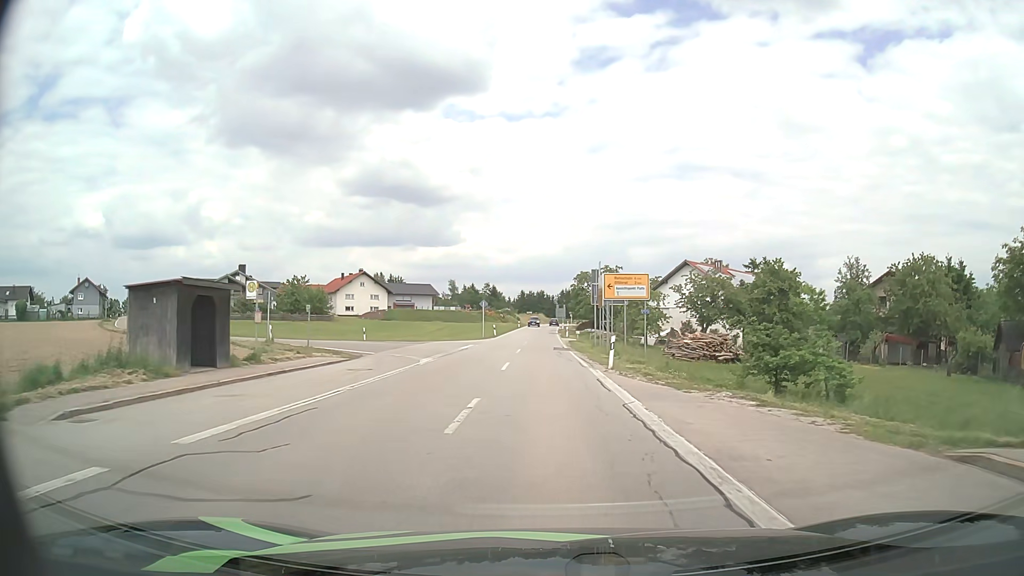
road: secondary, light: Day
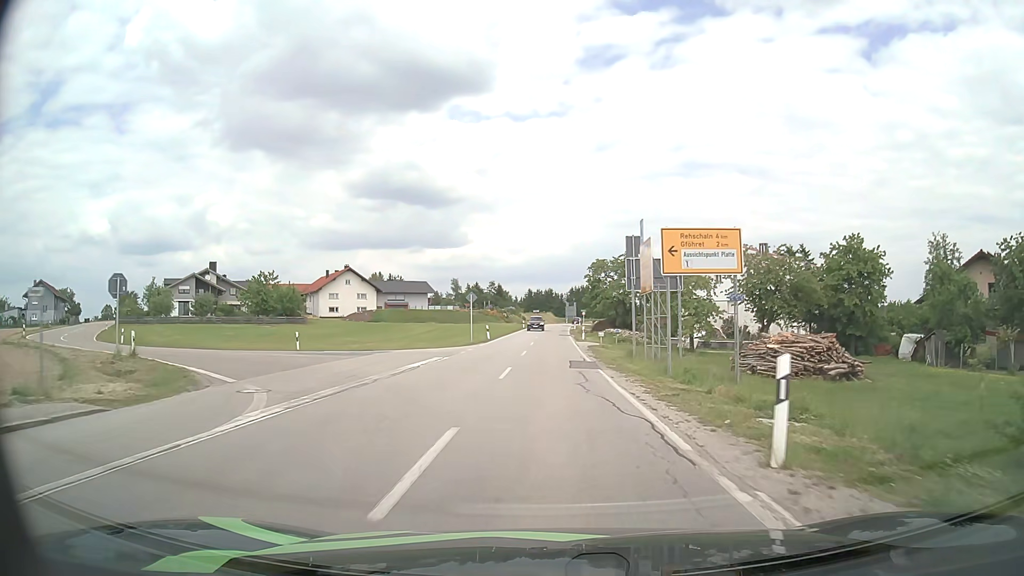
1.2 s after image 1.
(-0.1, +15.6) m; -1°
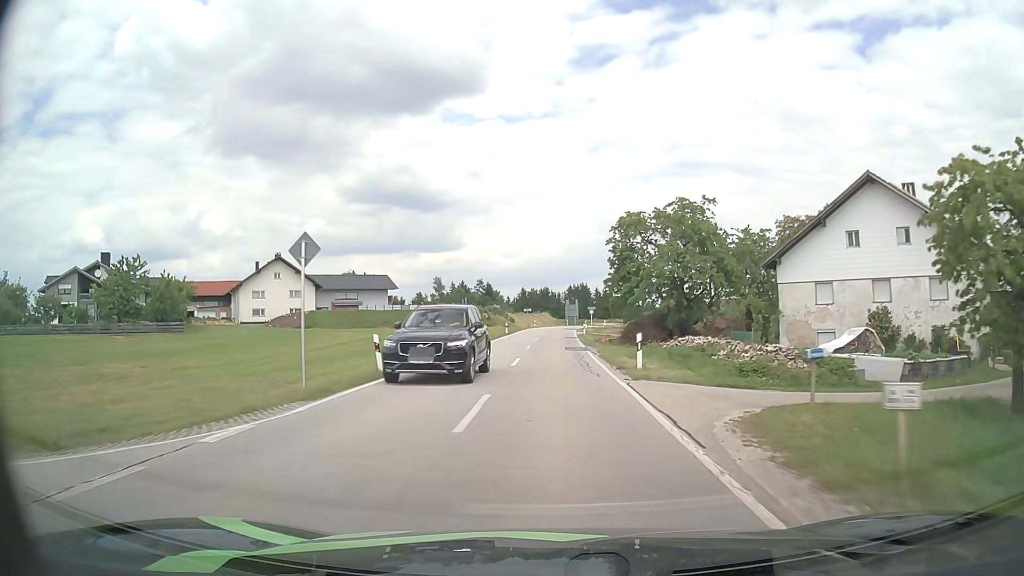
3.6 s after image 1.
(0.0, +31.7) m; 0°
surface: asphalt
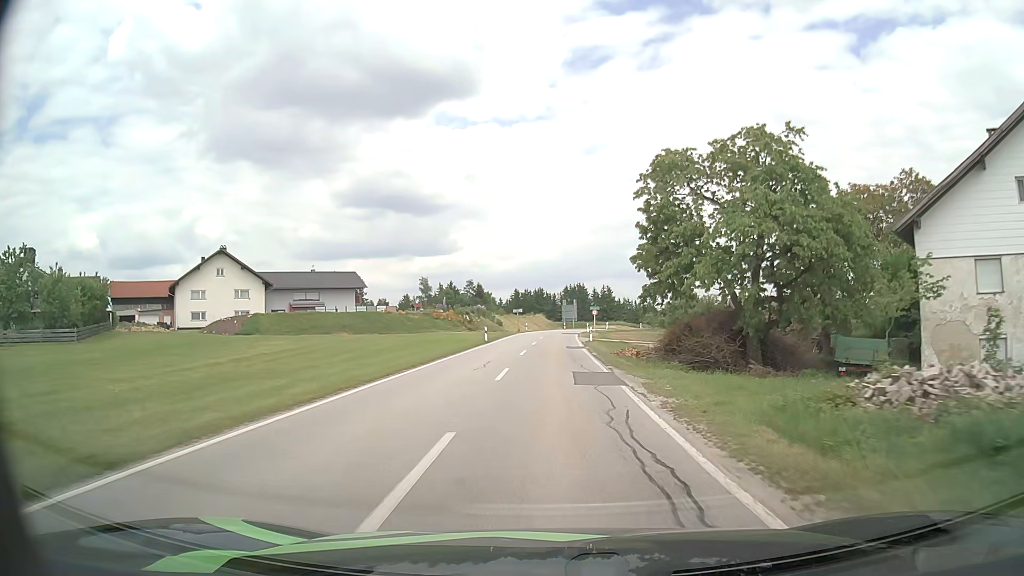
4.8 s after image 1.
(+0.1, +15.9) m; 0°
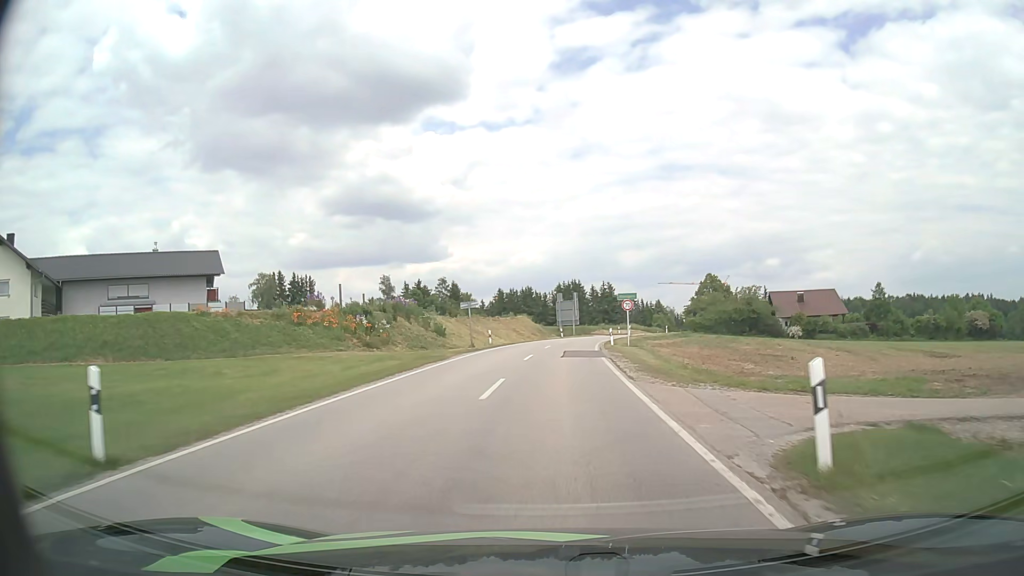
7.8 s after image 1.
(+0.4, +39.7) m; +1°
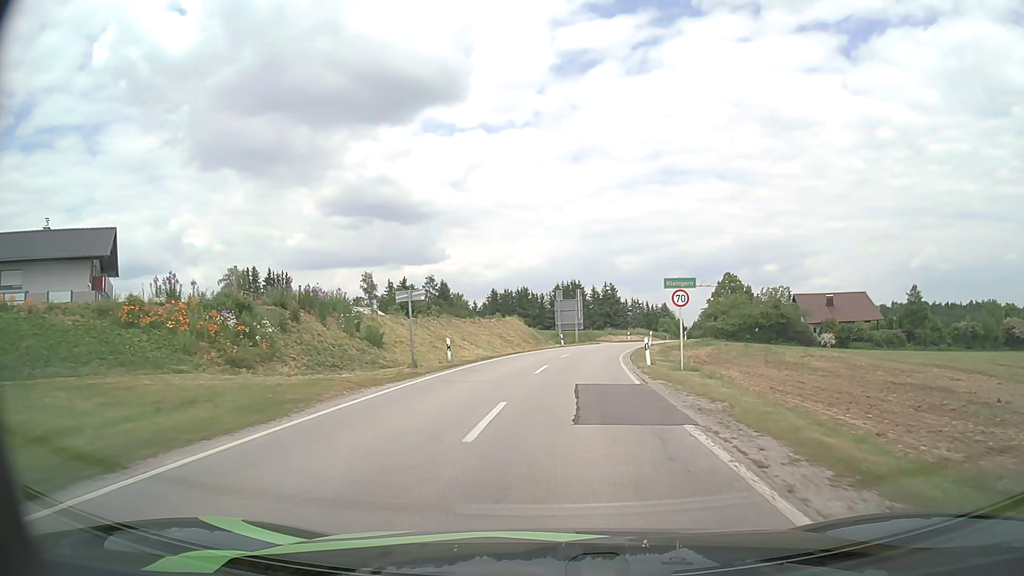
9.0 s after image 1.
(+0.1, +15.8) m; 0°
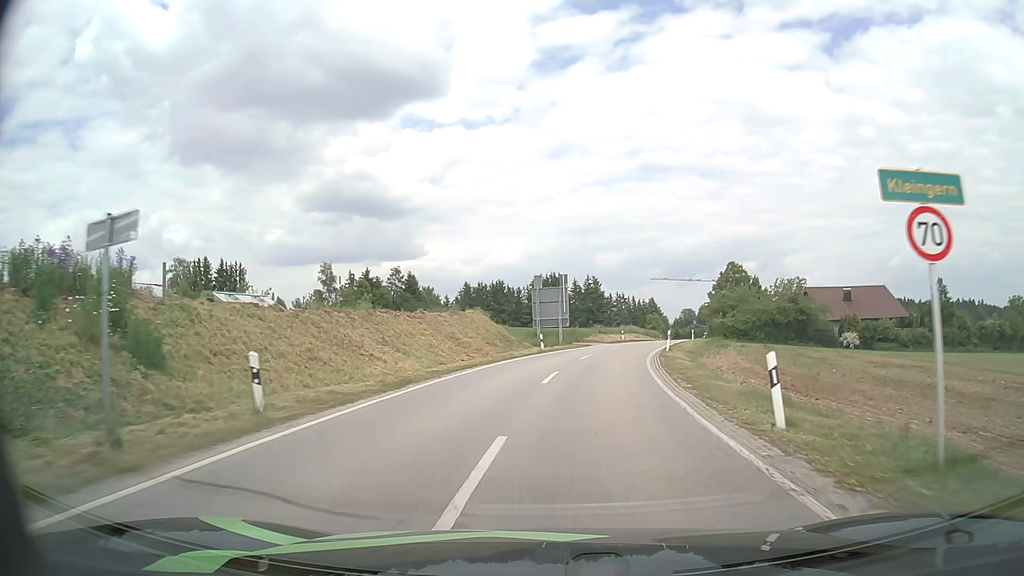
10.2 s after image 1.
(+0.1, +15.7) m; +2°
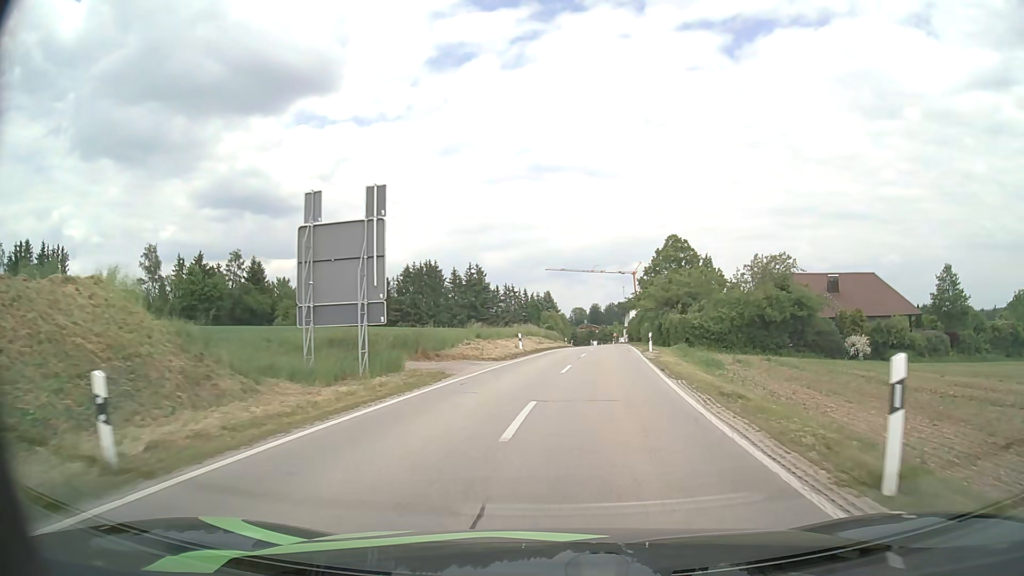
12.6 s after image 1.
(+2.4, +31.2) m; +10°
(0, +10) (+1, +20) (+2, +30) (+3, +40) (+4, +50) (+5, +60) (+6, +70) (+7, +80) (+7, +90) (+8, +100) m
